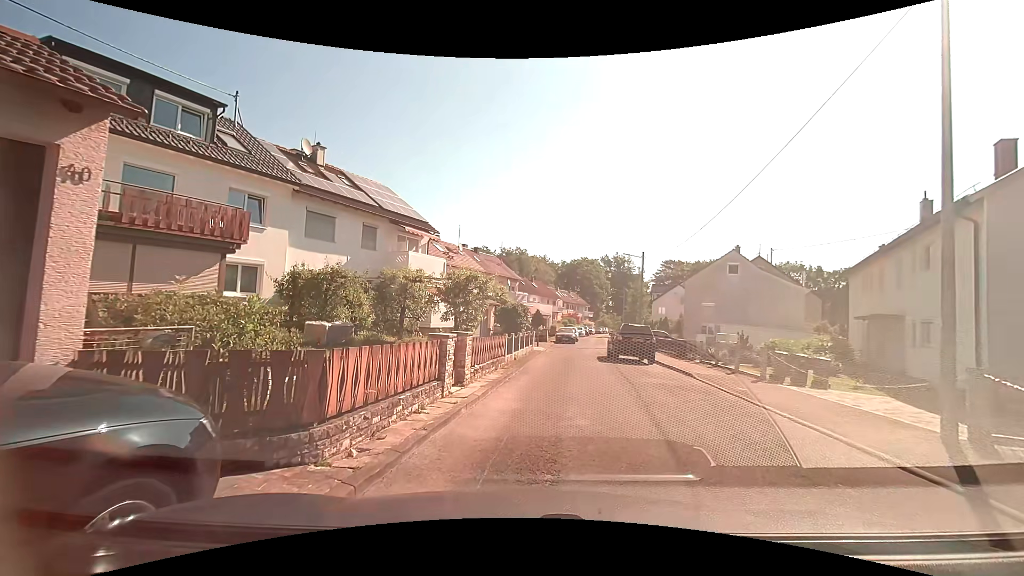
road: residential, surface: asphalt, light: Day
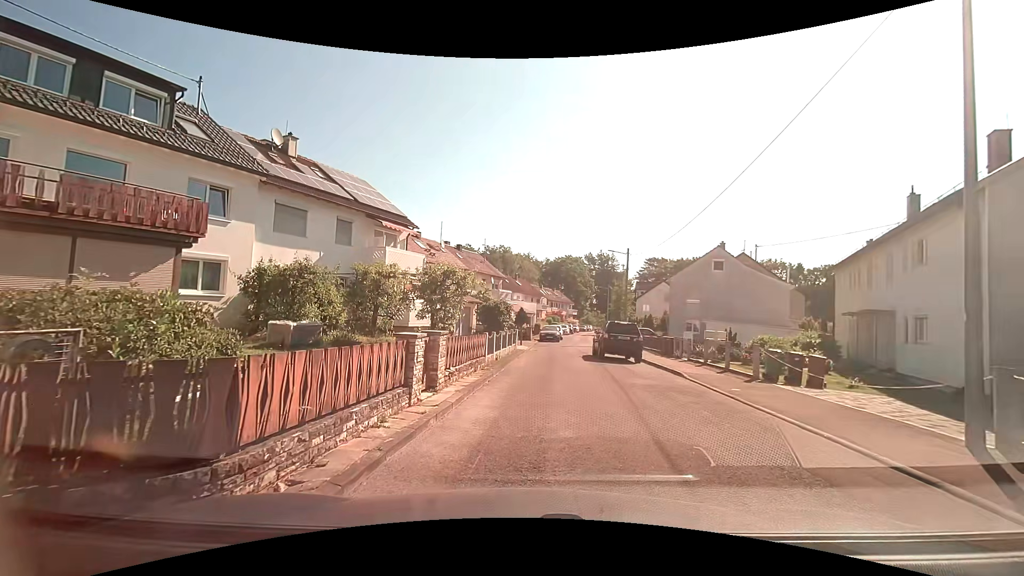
(0.0, +1.0) m; +1°
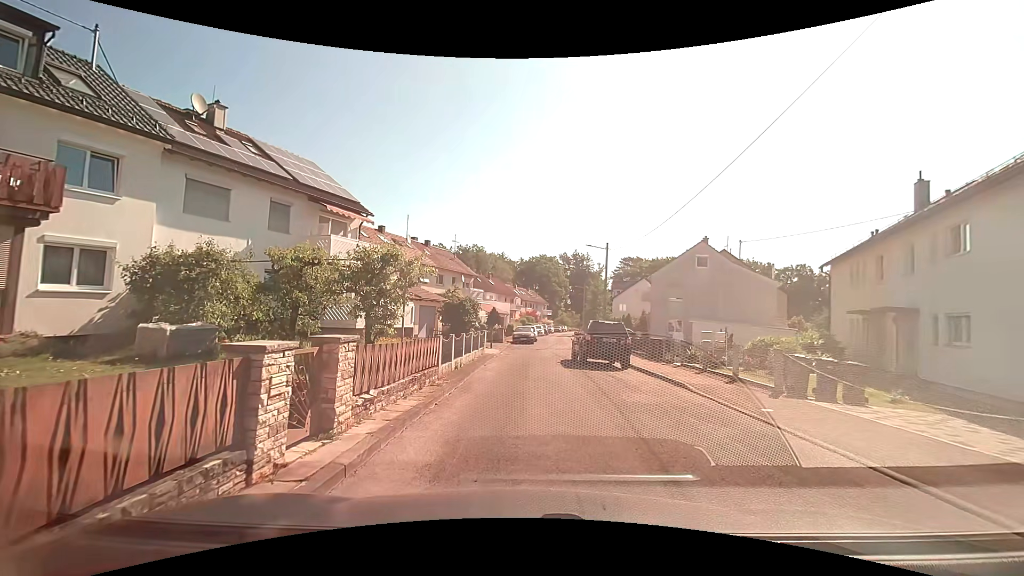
(+0.2, +3.4) m; +4°
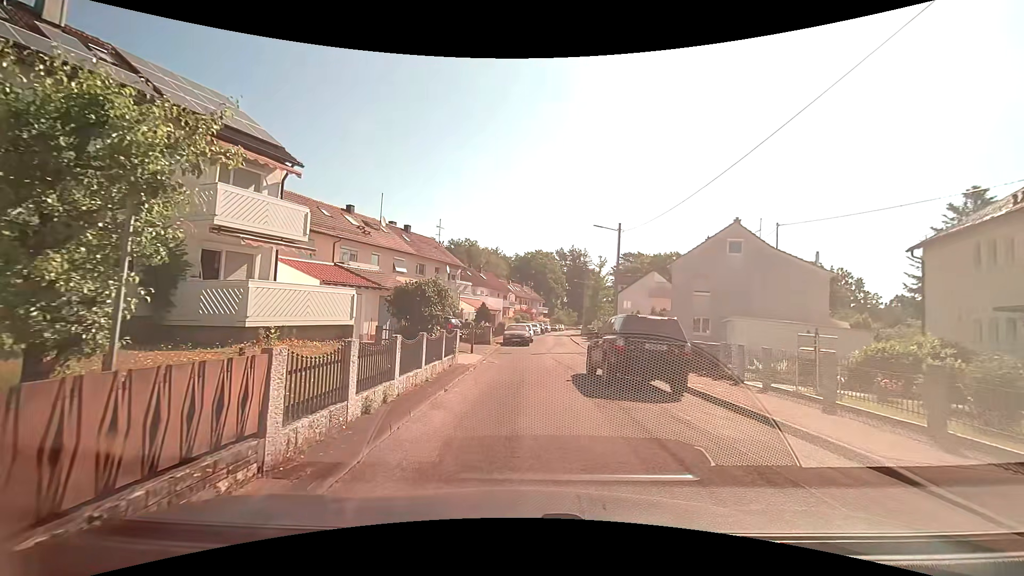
(-0.1, +7.4) m; -1°
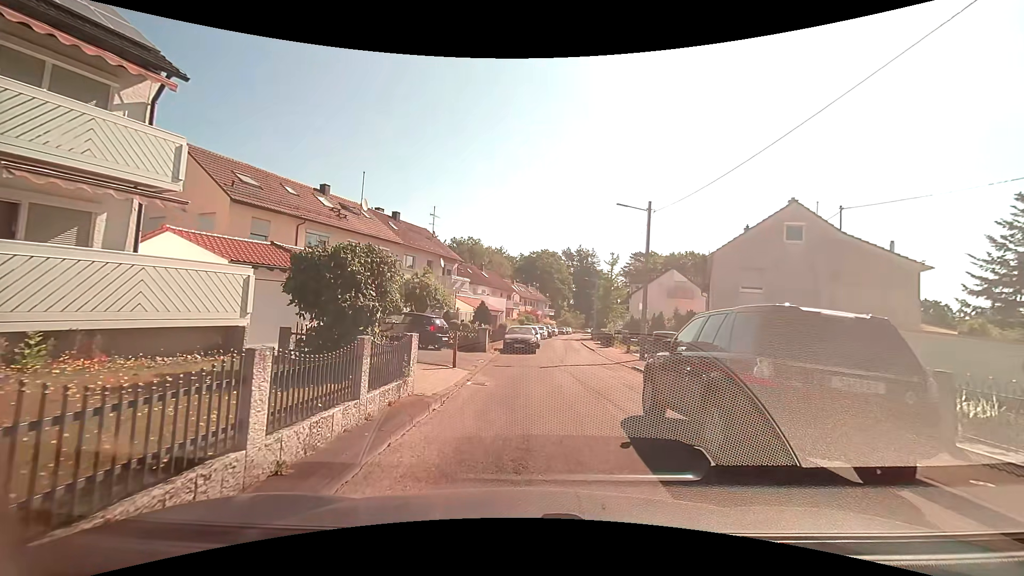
(+0.1, +6.5) m; +1°
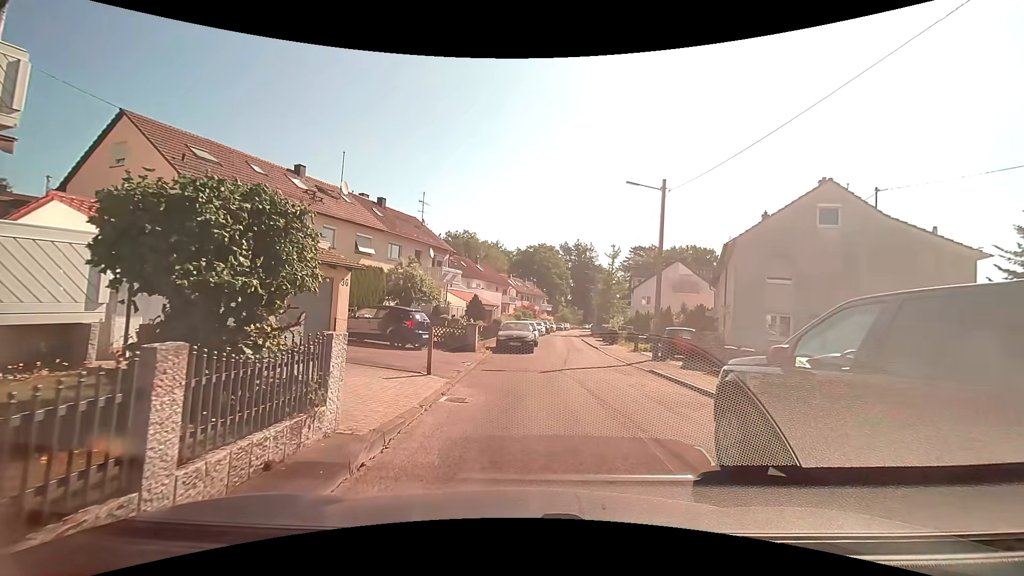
(0.0, +3.3) m; -1°
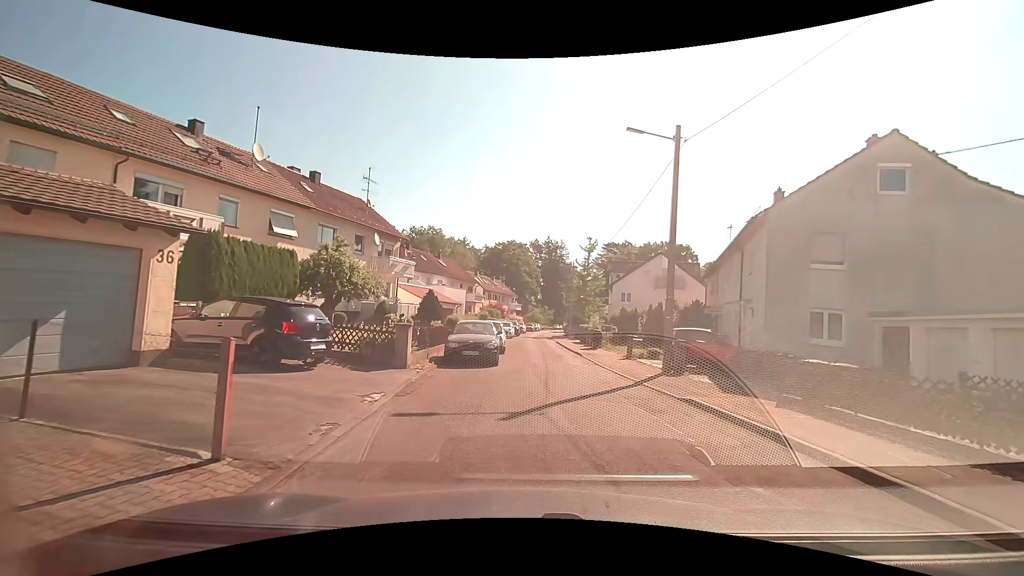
(+0.2, +6.7) m; +5°
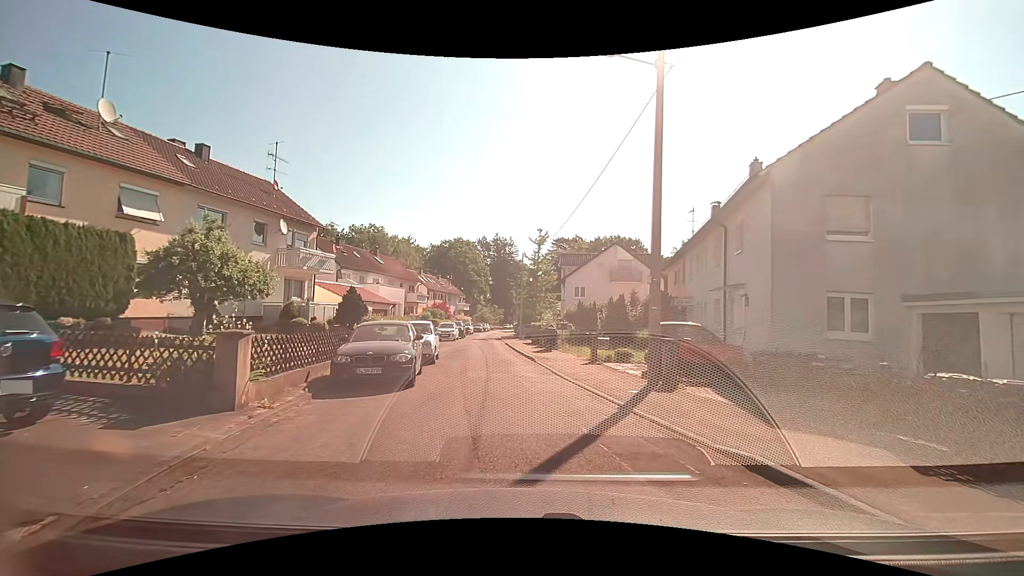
(+0.2, +5.0) m; +6°
(0, +10) (-1, +20) (-3, +30) (-4, +40) (-4, +50) (-5, +60) (-5, +70) (-6, +80) (-6, +90) (-6, +100) m
